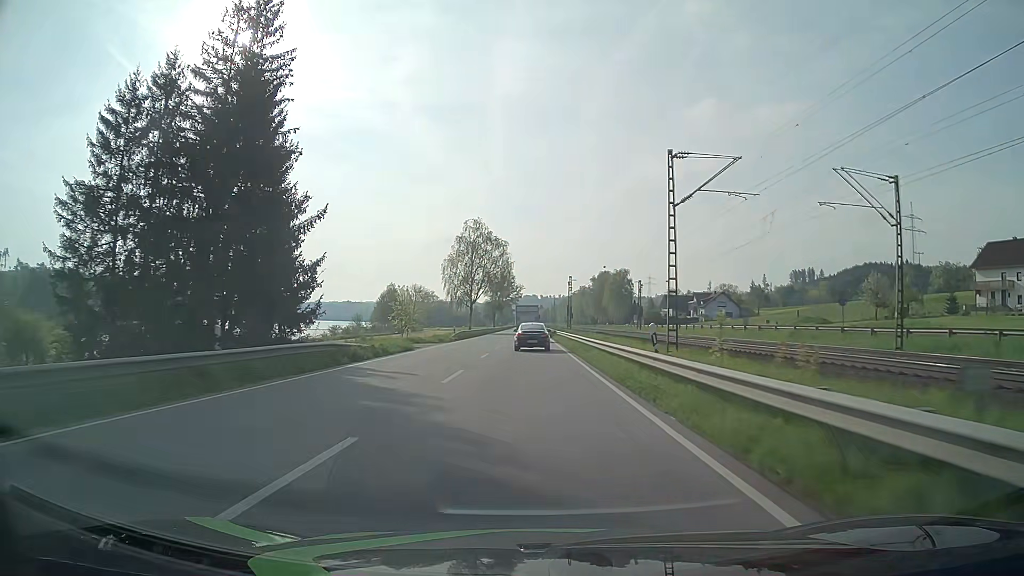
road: primary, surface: asphalt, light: Day
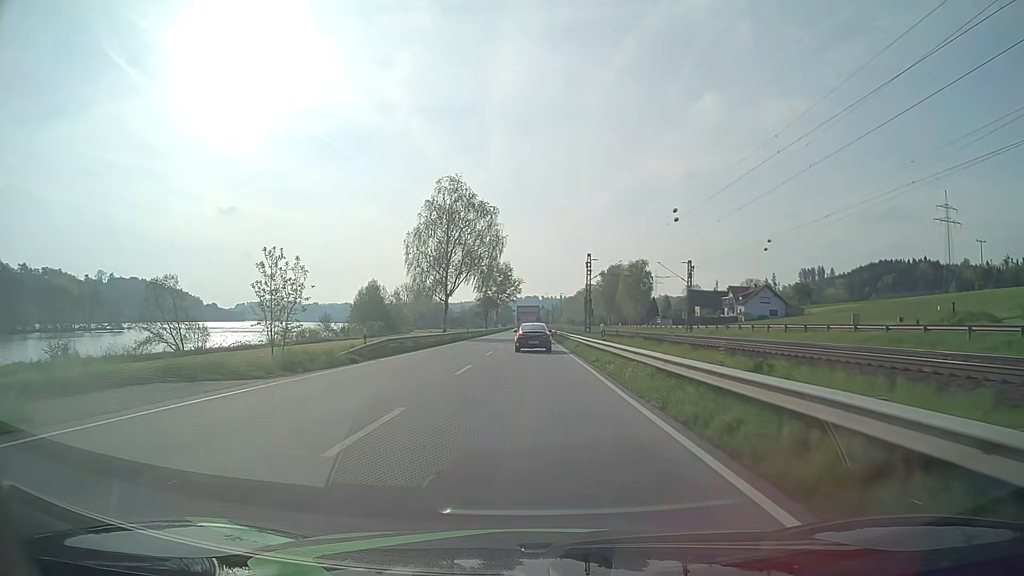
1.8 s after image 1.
(+0.2, +33.4) m; 0°
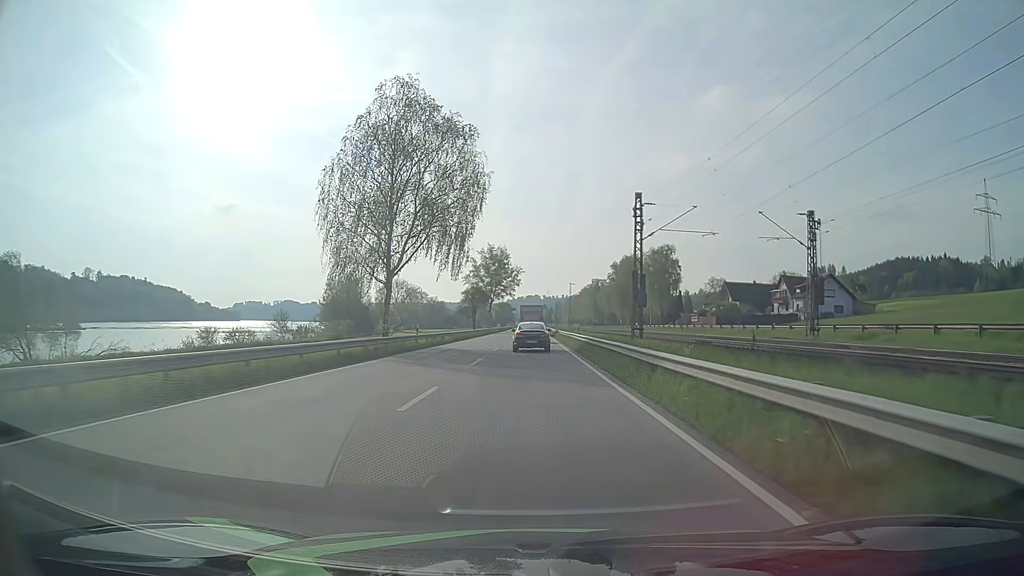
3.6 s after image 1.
(-0.1, +32.6) m; 0°
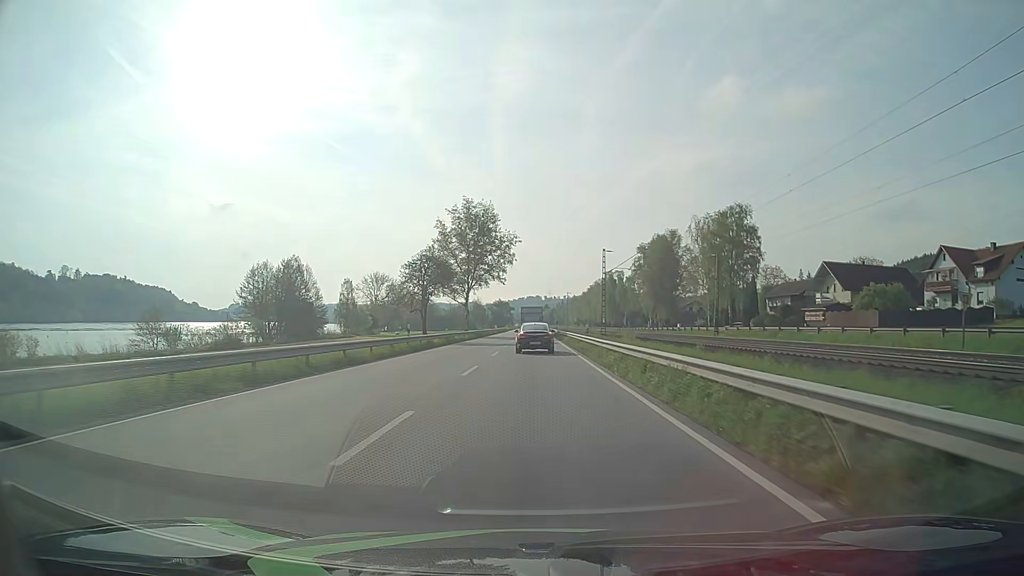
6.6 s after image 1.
(0.0, +52.4) m; 0°
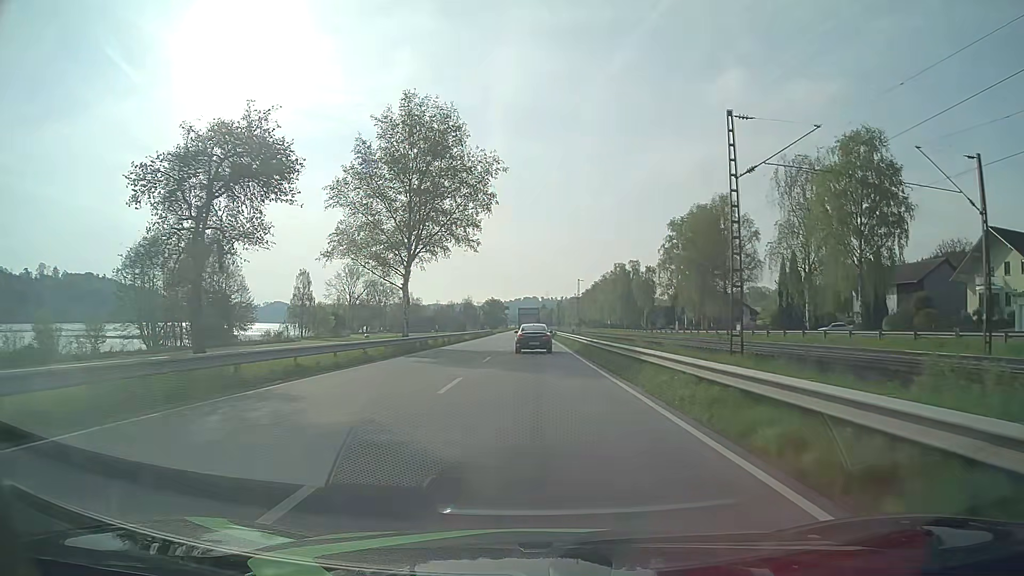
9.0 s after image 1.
(0.0, +41.4) m; 0°
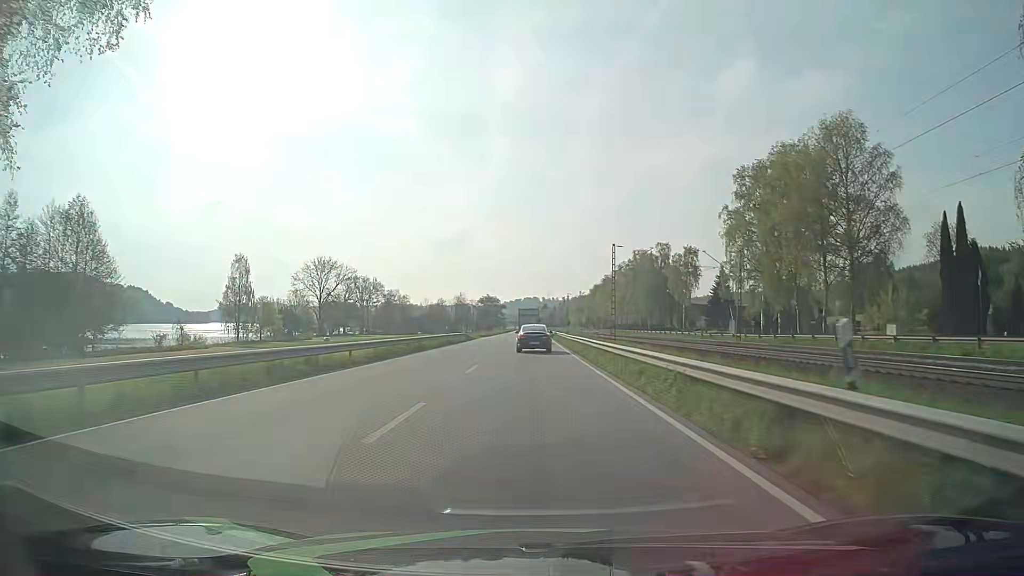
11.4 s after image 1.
(+0.1, +42.2) m; 0°
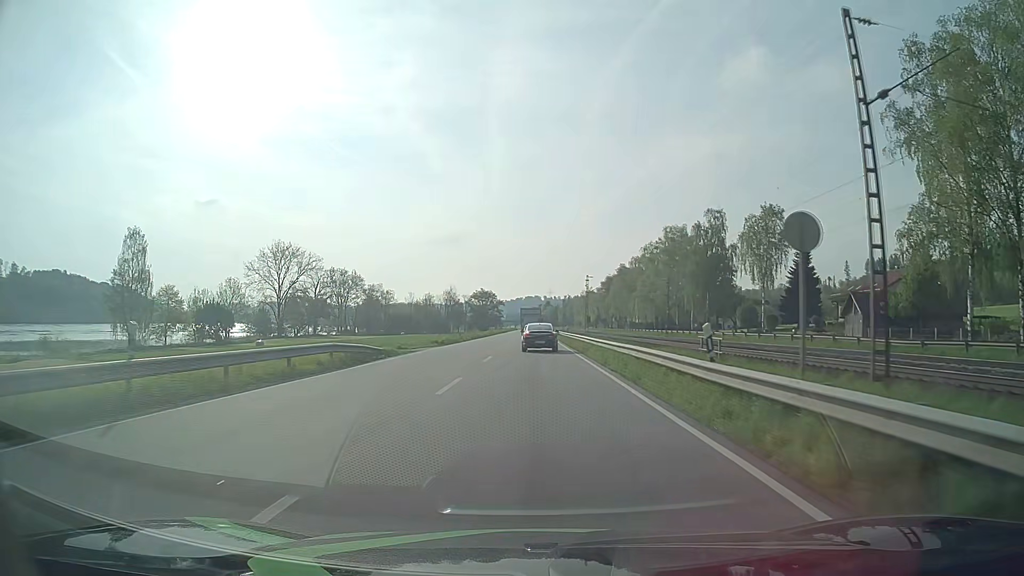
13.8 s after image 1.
(-0.2, +43.0) m; 0°
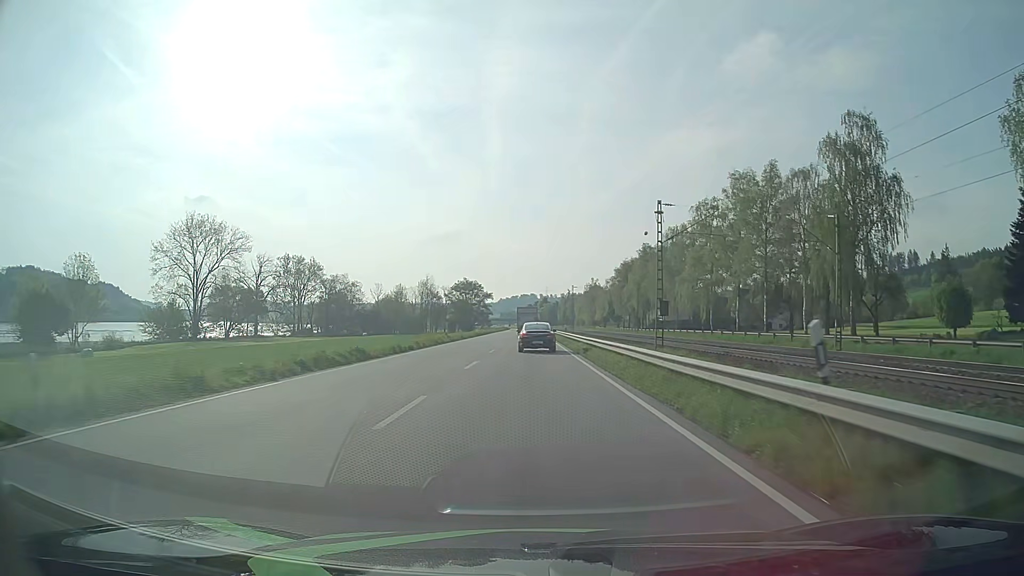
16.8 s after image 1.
(+0.2, +52.9) m; 0°
(0, +10) (0, +20) (0, +30) (0, +40) (0, +50) (0, +60) (0, +70) (0, +80) (0, +90) (0, +100) m
